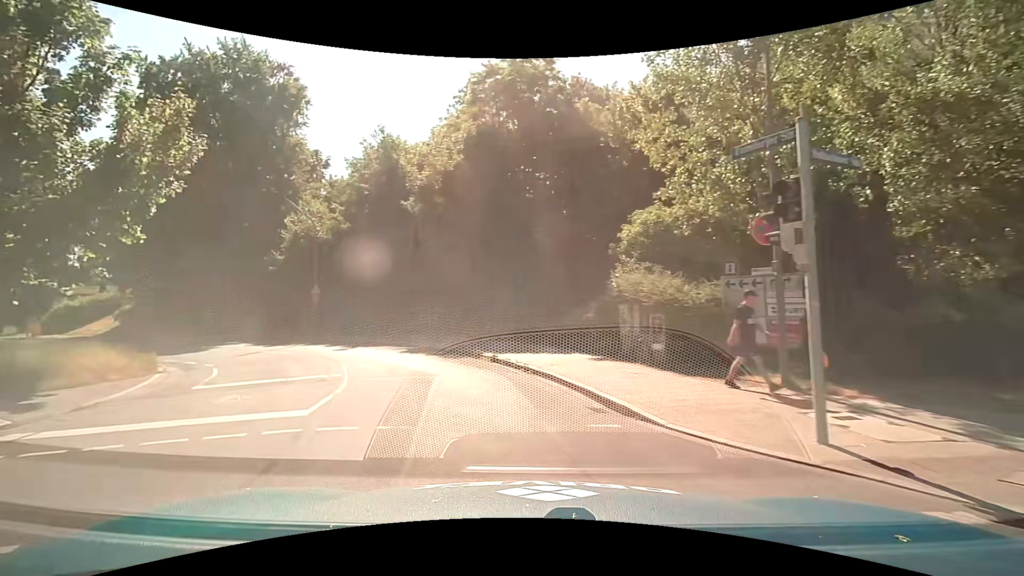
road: tertiary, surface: asphalt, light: Day
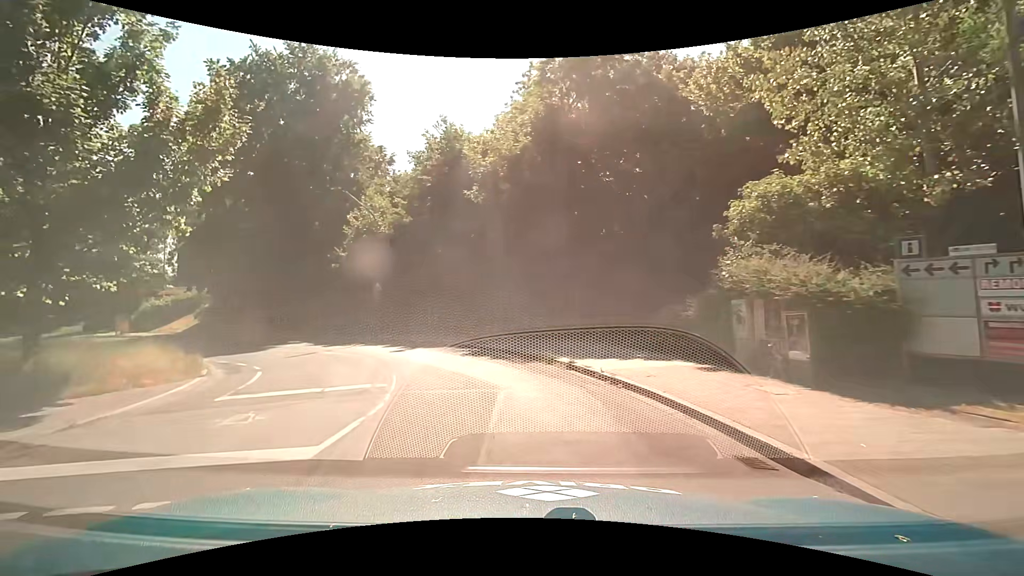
(-0.2, +2.8) m; -8°
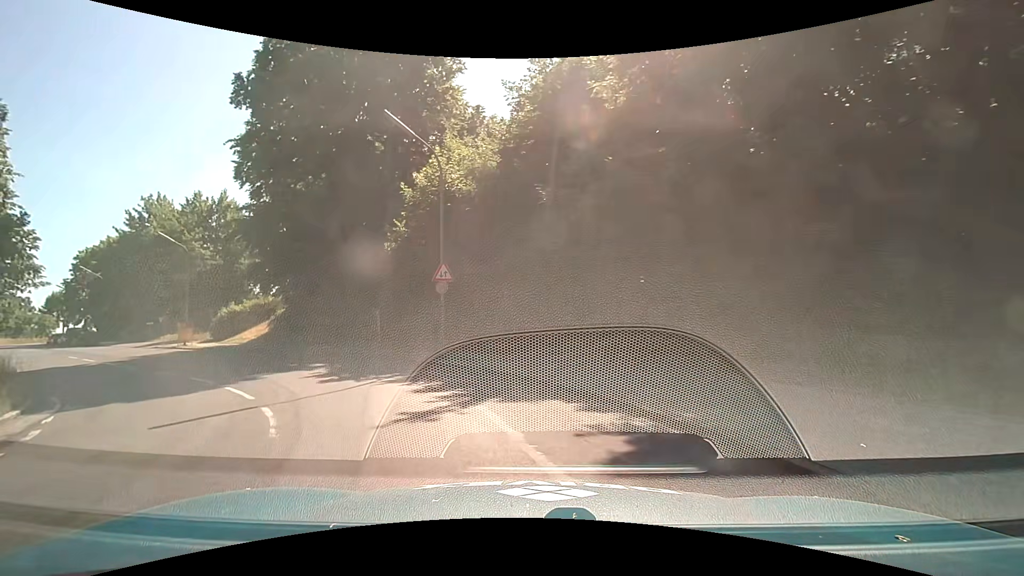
(-1.4, +13.4) m; -15°
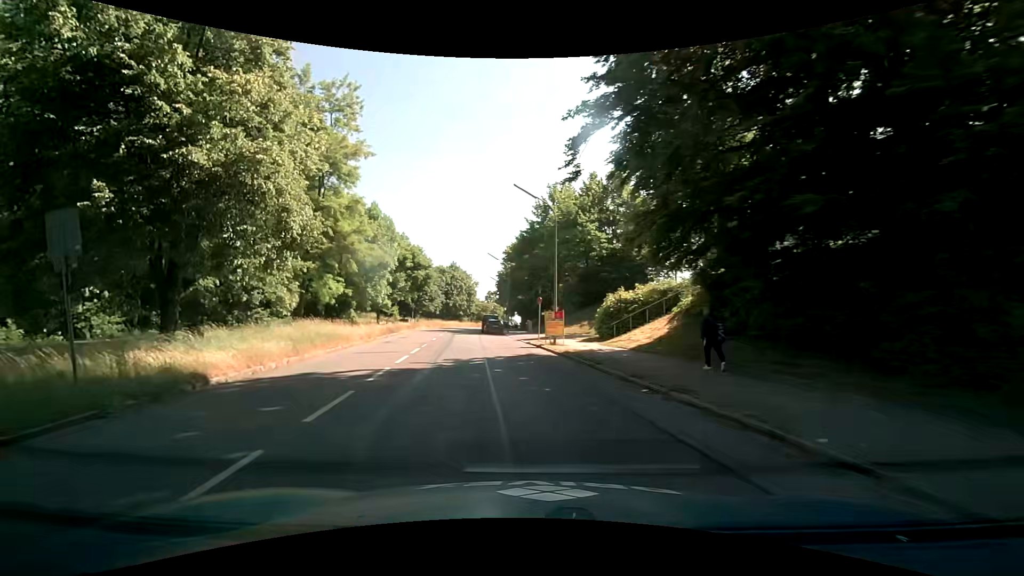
(-6.6, +17.5) m; -44°
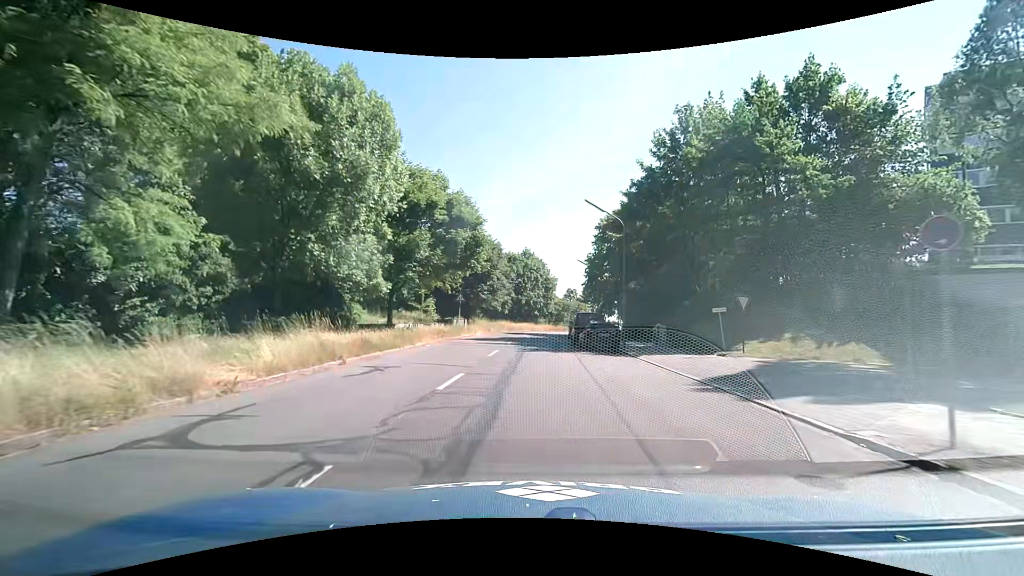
(-2.7, +24.0) m; -8°
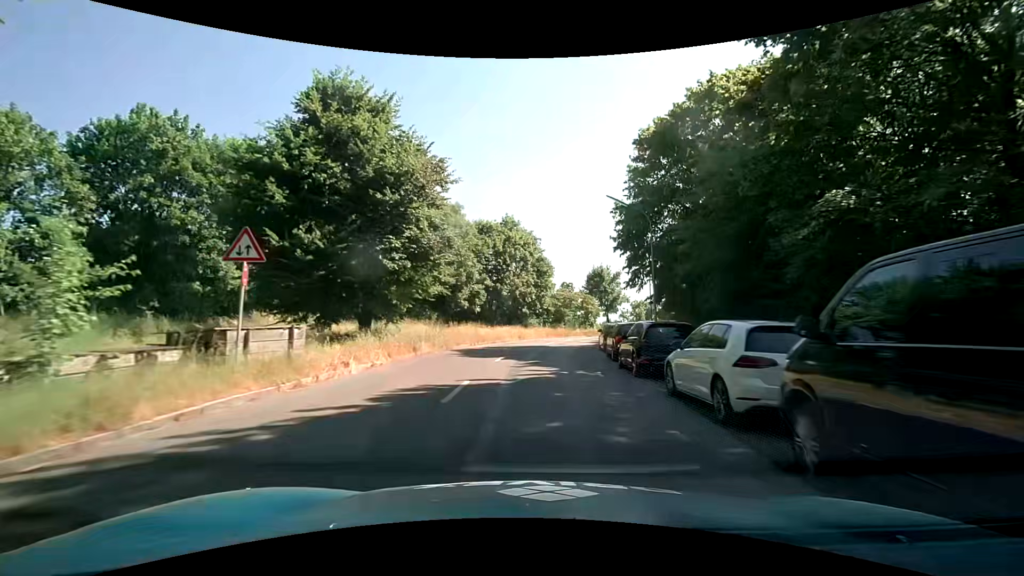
(+0.1, +28.5) m; +1°
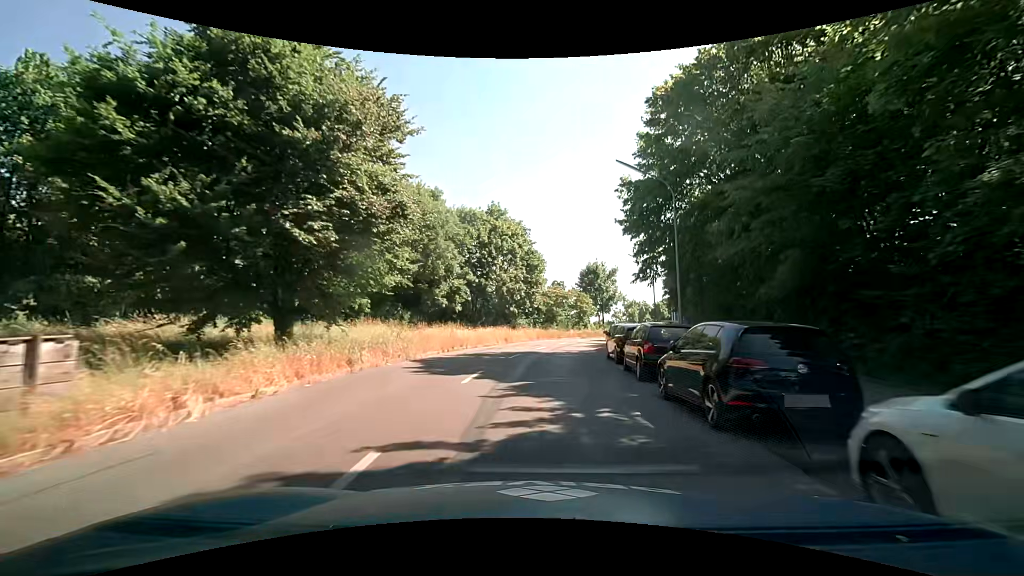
(0.0, +6.2) m; +1°
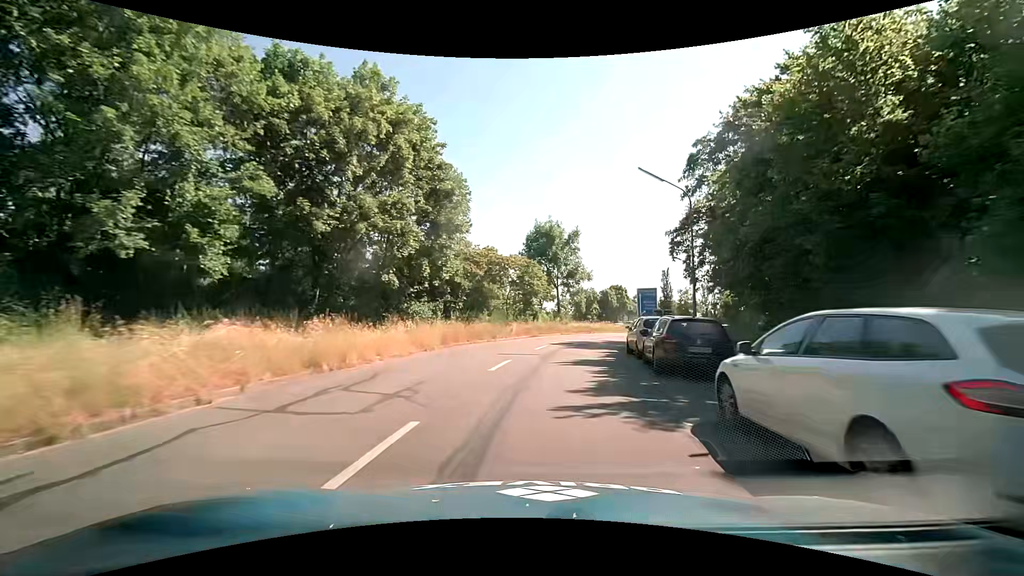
(+1.5, +25.9) m; +8°
(0, +10) (+1, +20) (+3, +30) (+6, +39) (+9, +49) (+13, +58) (+18, +67) (+23, +76) (+28, +84) (+33, +93) m
